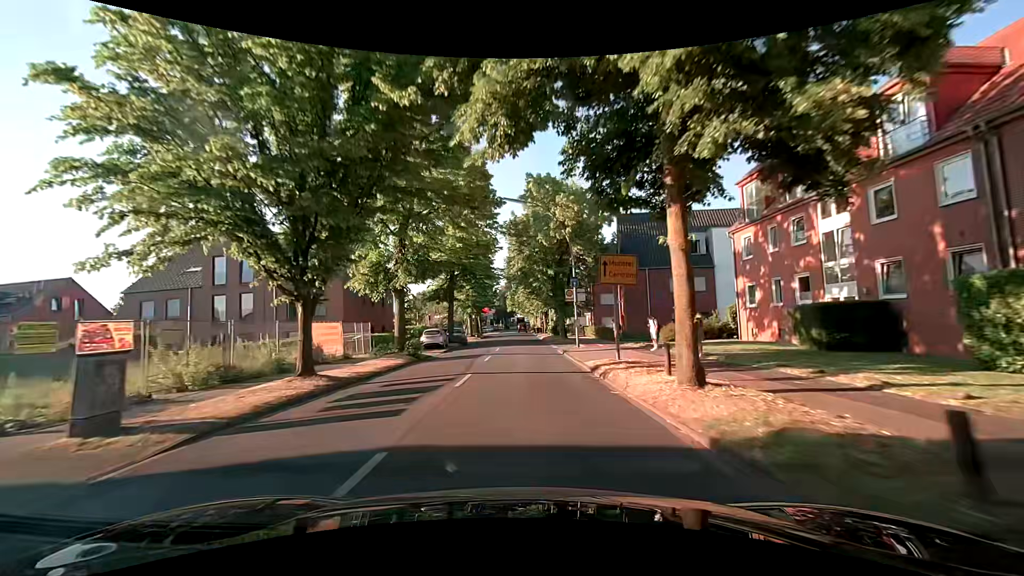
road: secondary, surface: asphalt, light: Day
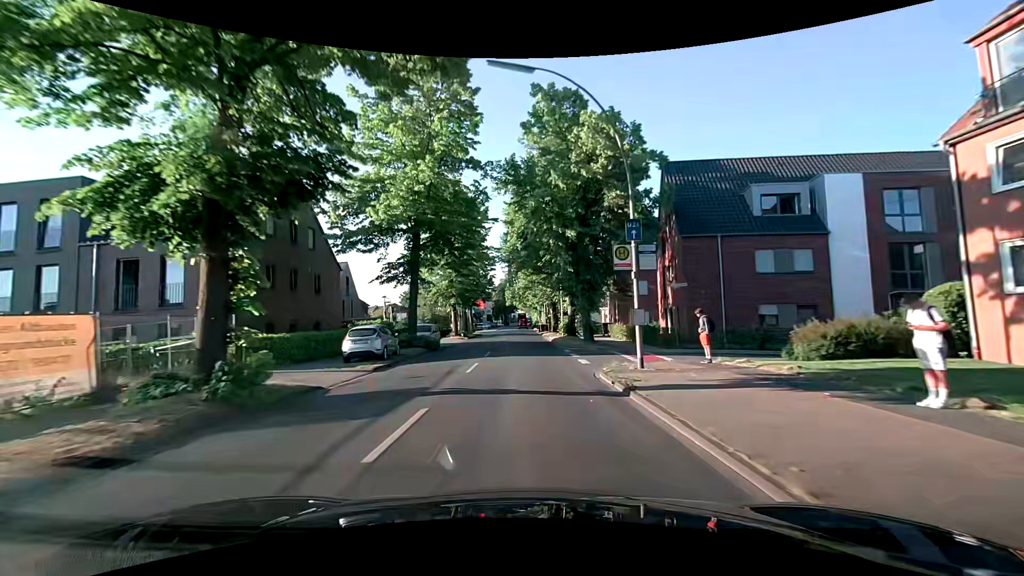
(-0.1, +15.5) m; -1°
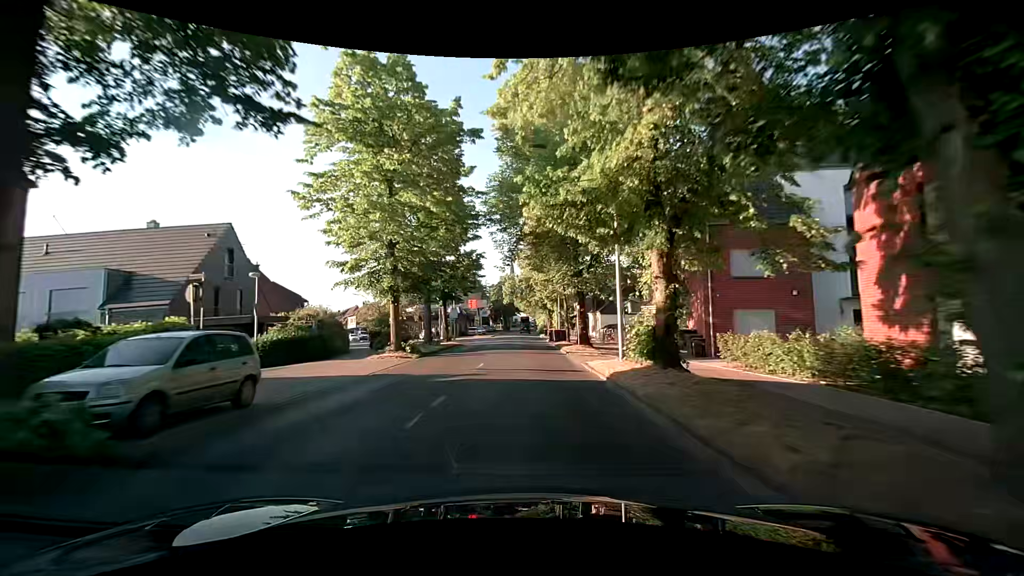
(+0.1, +23.4) m; 0°
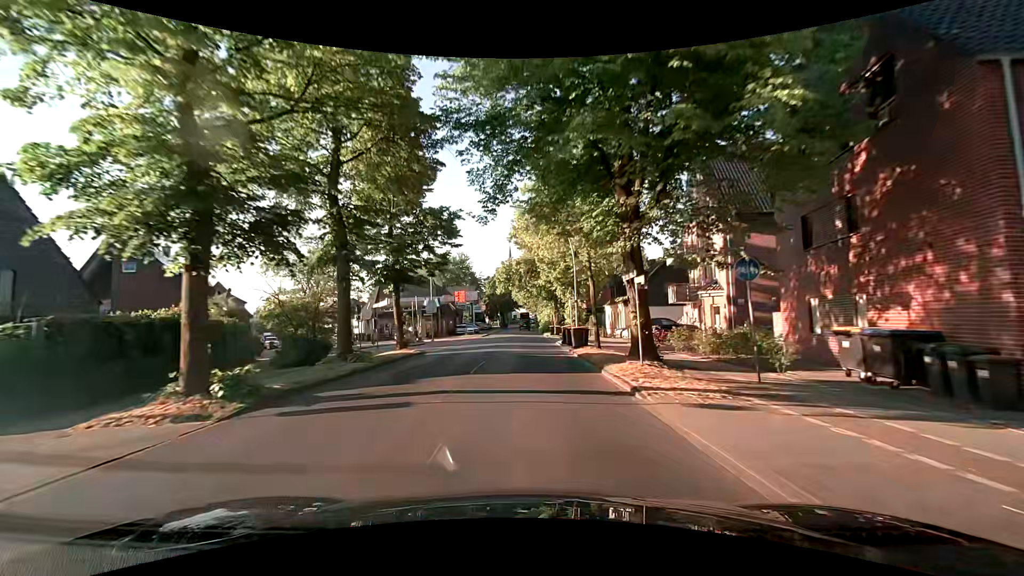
(-0.1, +15.5) m; 0°
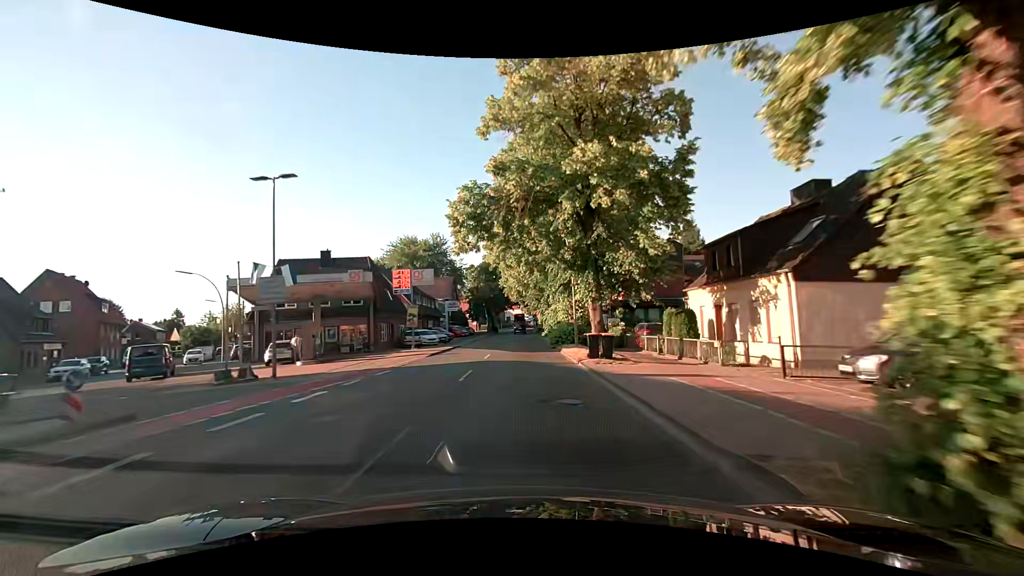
(+0.2, +31.0) m; +1°
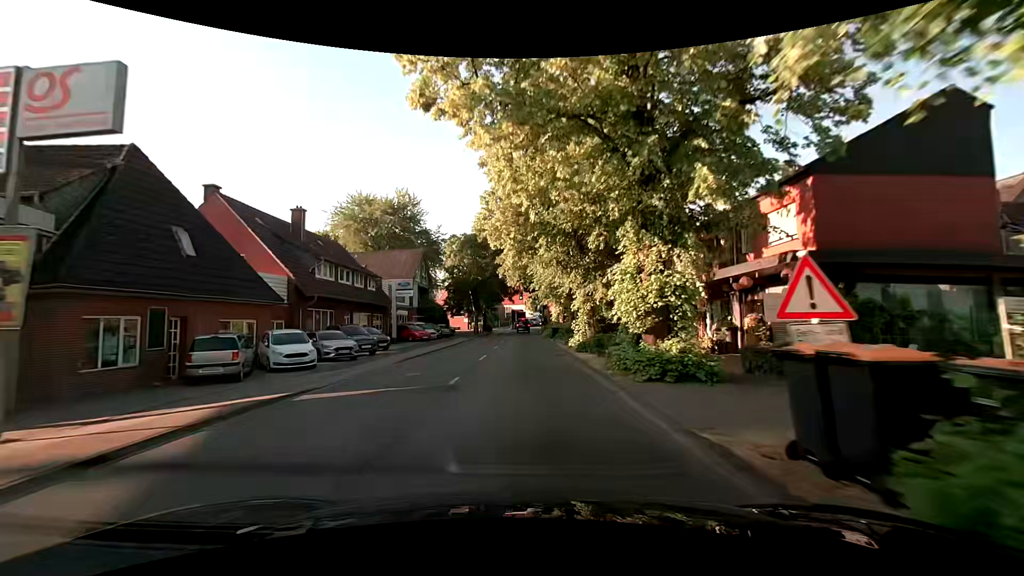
(-0.1, +29.9) m; 0°
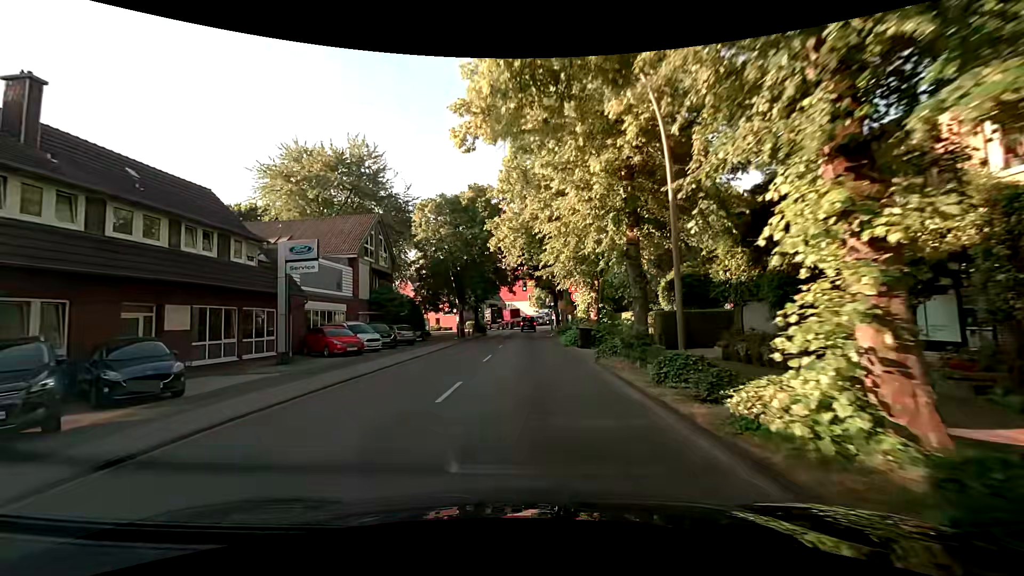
(-0.2, +19.1) m; 0°
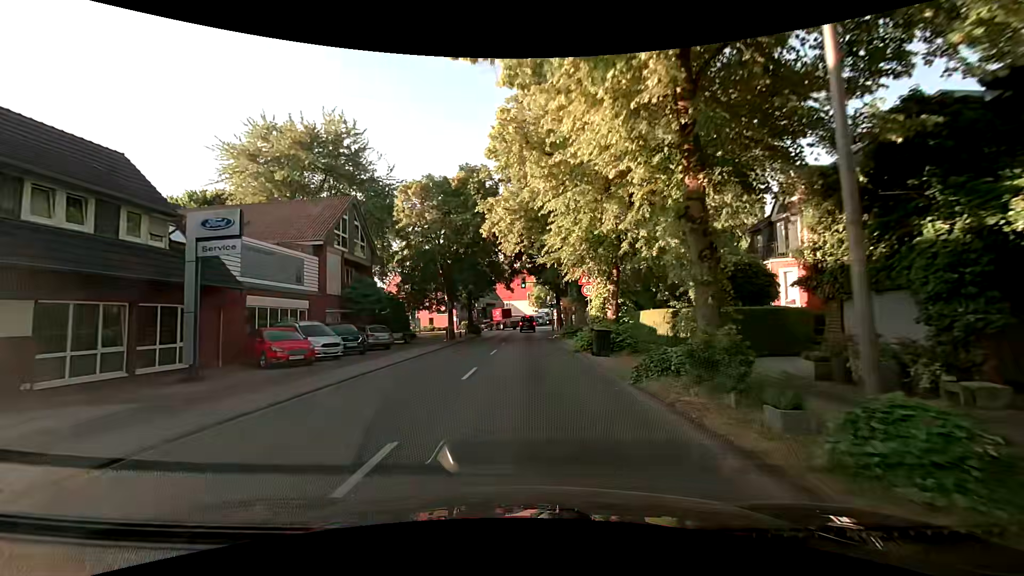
(0.0, +5.7) m; 0°
